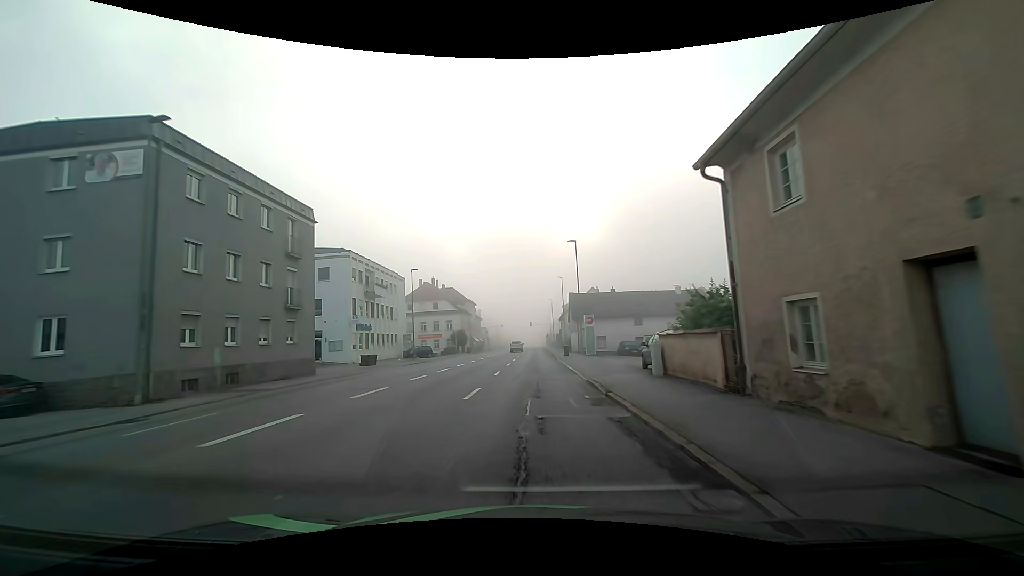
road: tertiary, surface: asphalt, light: Day
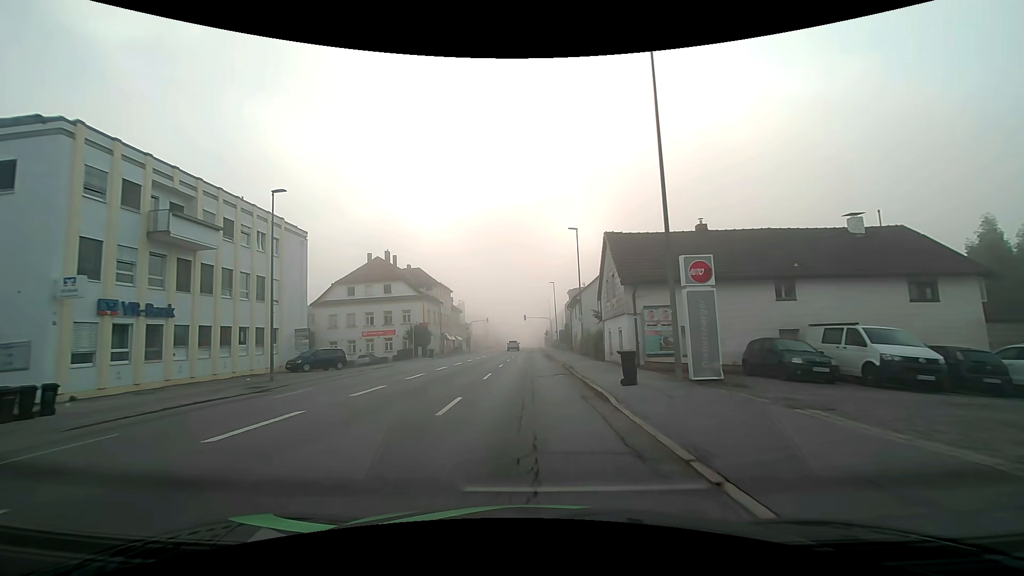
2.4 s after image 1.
(0.0, +29.9) m; 0°
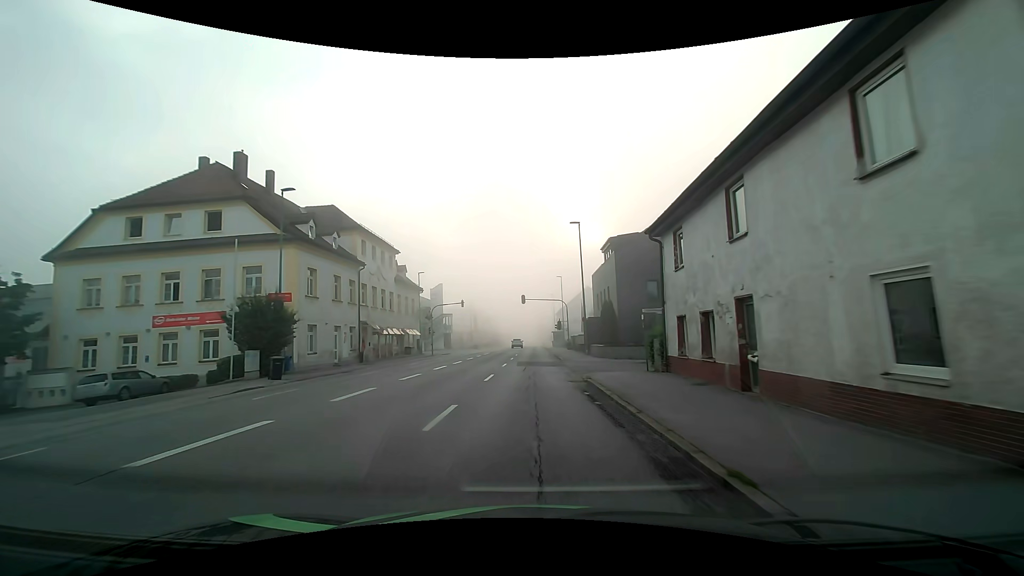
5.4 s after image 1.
(-0.2, +37.8) m; 0°
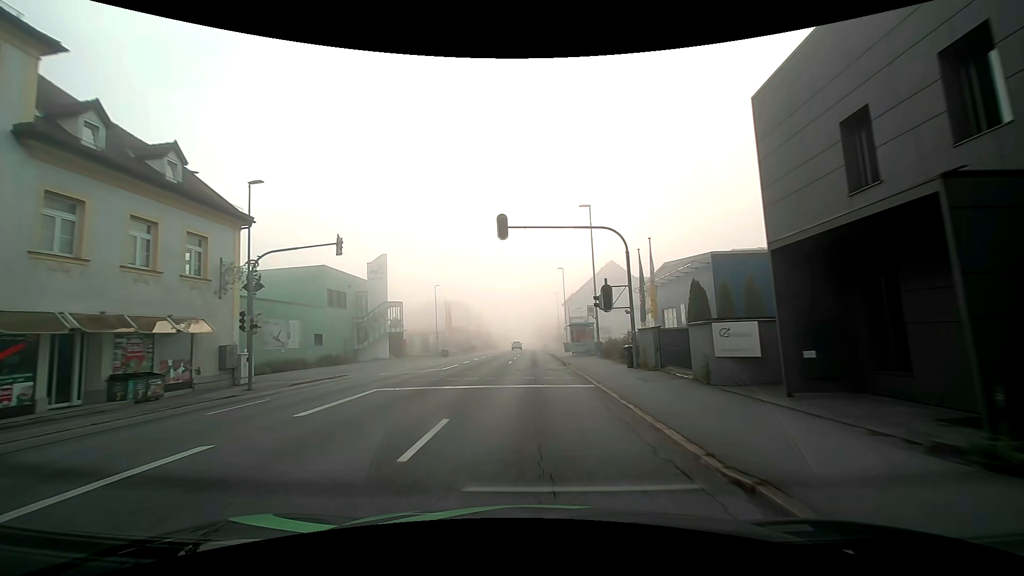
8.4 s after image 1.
(+0.1, +38.0) m; 0°
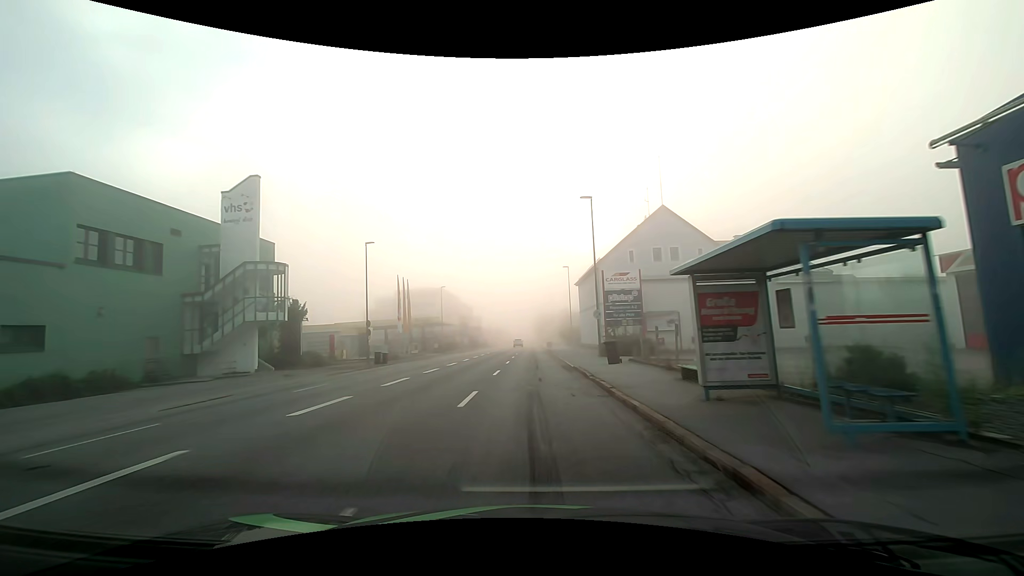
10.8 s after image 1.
(+0.1, +30.5) m; 0°
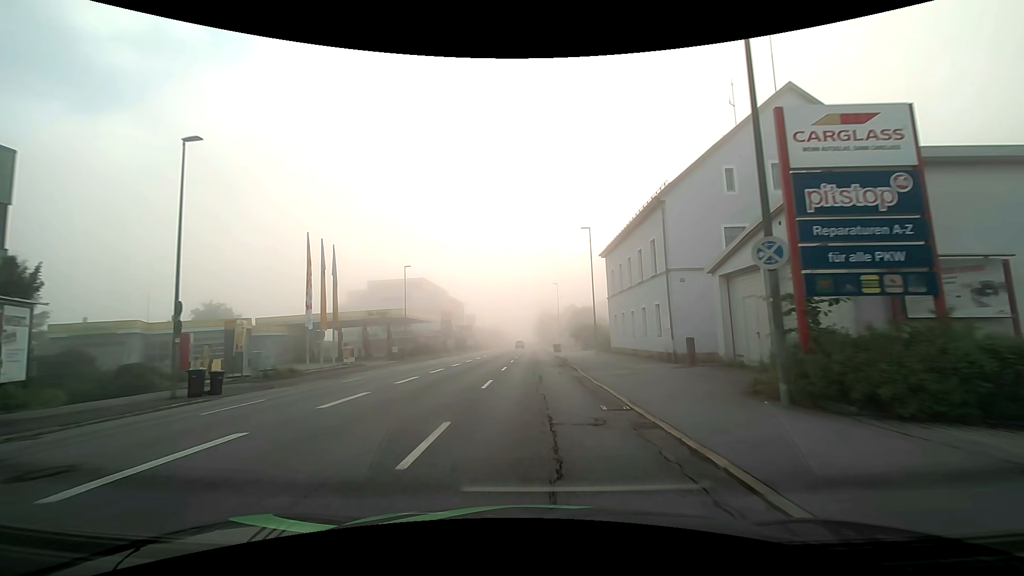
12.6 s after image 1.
(-0.1, +22.9) m; 0°
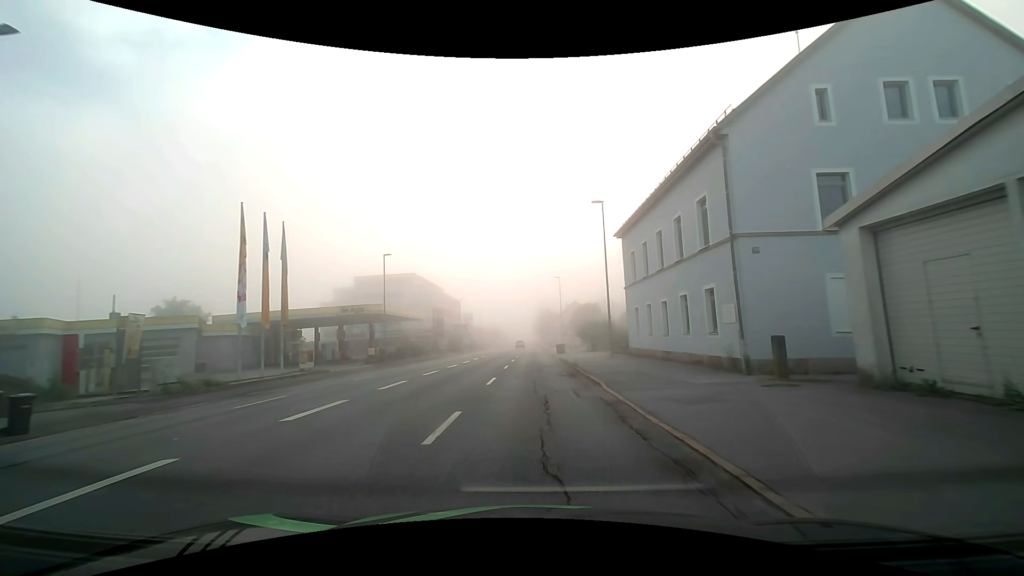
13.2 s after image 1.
(0.0, +7.6) m; 0°
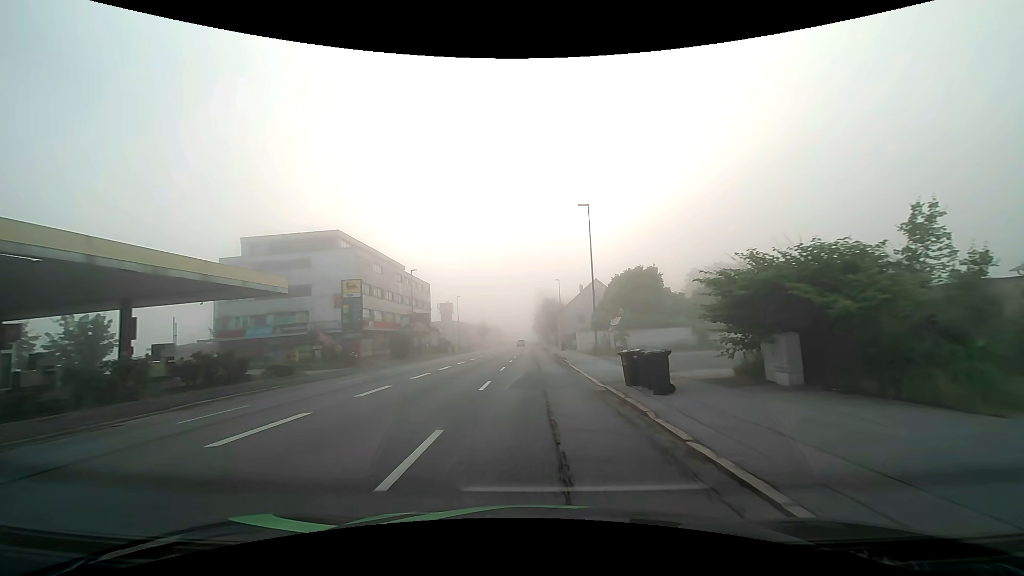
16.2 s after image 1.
(-0.2, +38.2) m; 0°
(0, +10) (0, +20) (0, +30) (0, +40) (0, +50) (0, +60) (0, +70) (-1, +80) (-1, +90) (-2, +100) m
